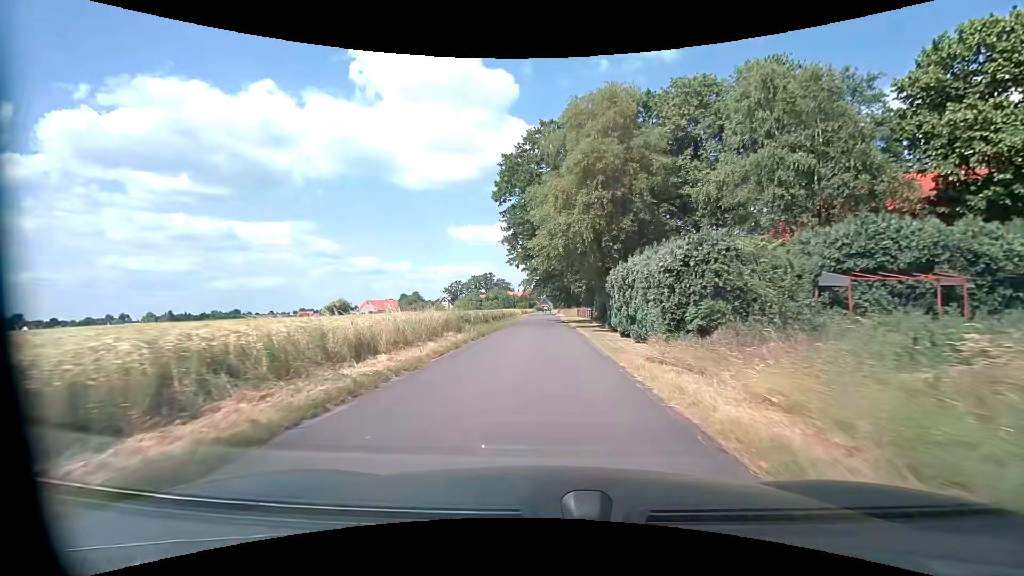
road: unclassified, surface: asphalt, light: Day
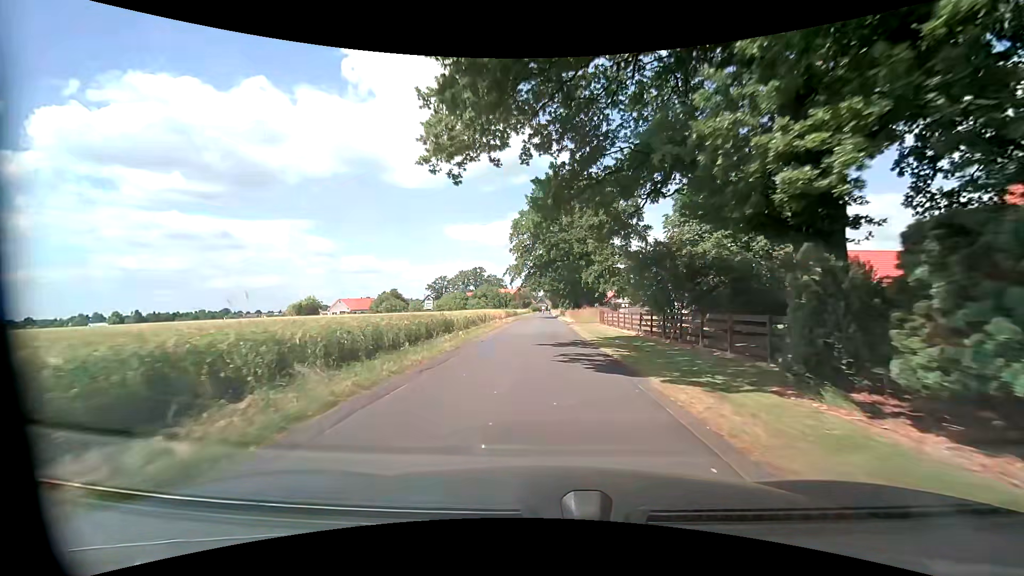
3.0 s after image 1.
(+0.5, +33.5) m; +1°
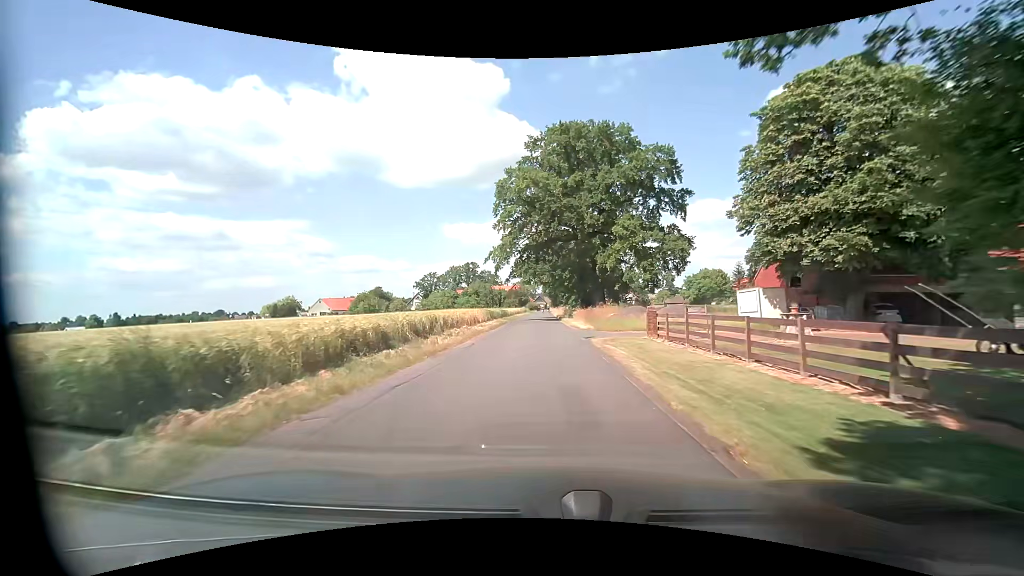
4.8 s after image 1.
(+0.1, +19.7) m; 0°
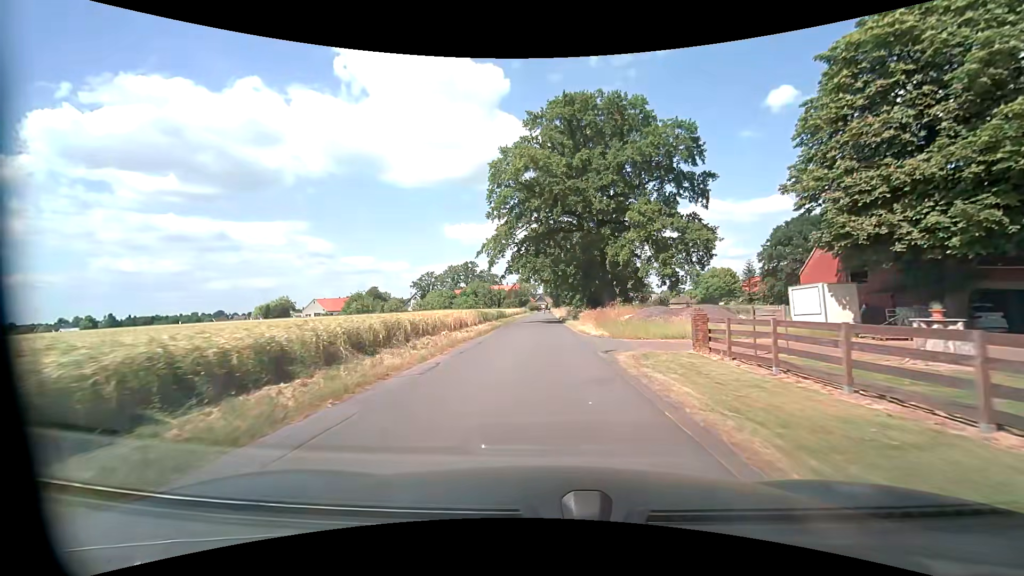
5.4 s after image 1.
(0.0, +6.5) m; 0°
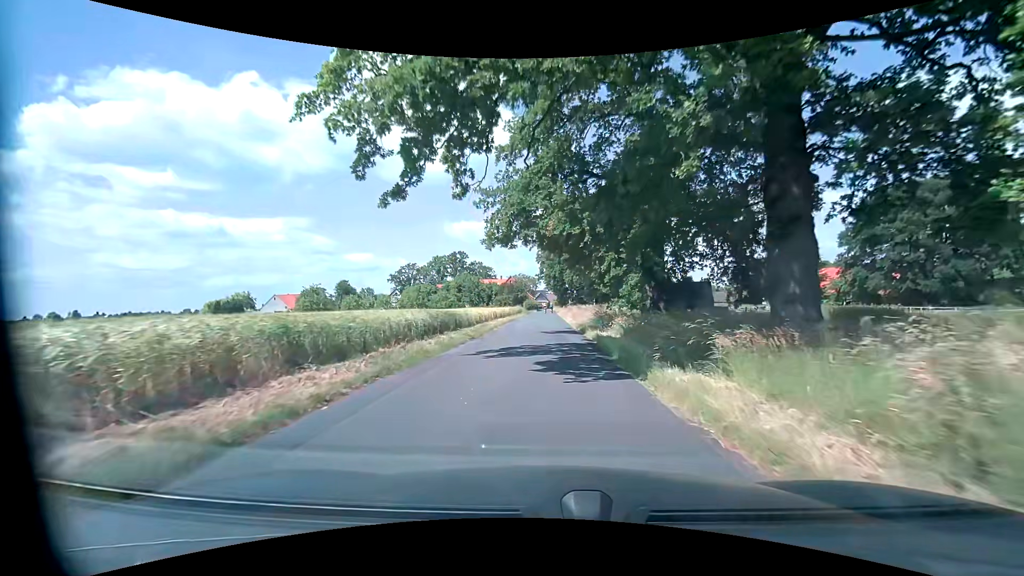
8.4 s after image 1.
(-0.2, +31.8) m; 0°
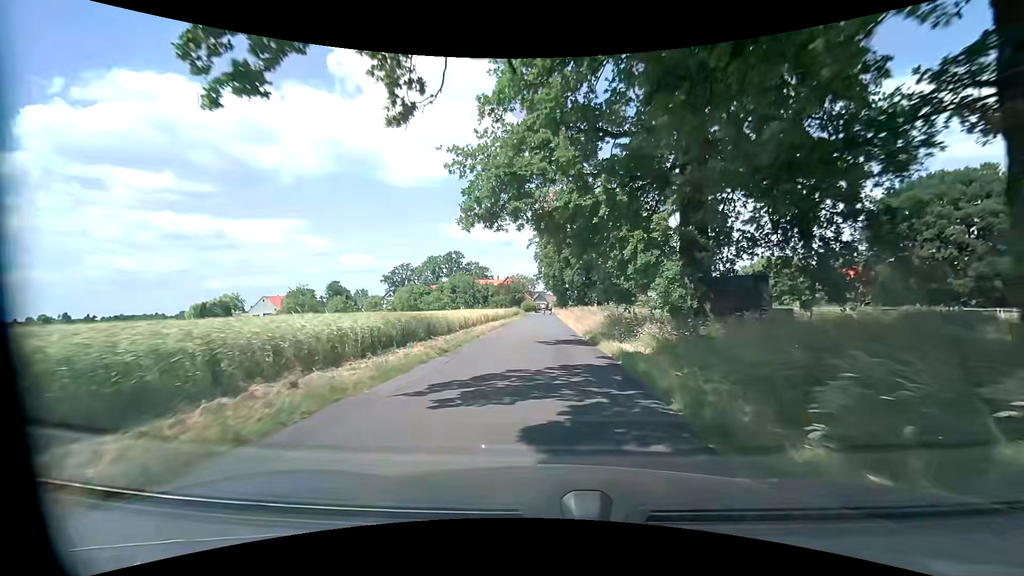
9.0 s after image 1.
(0.0, +6.1) m; 0°
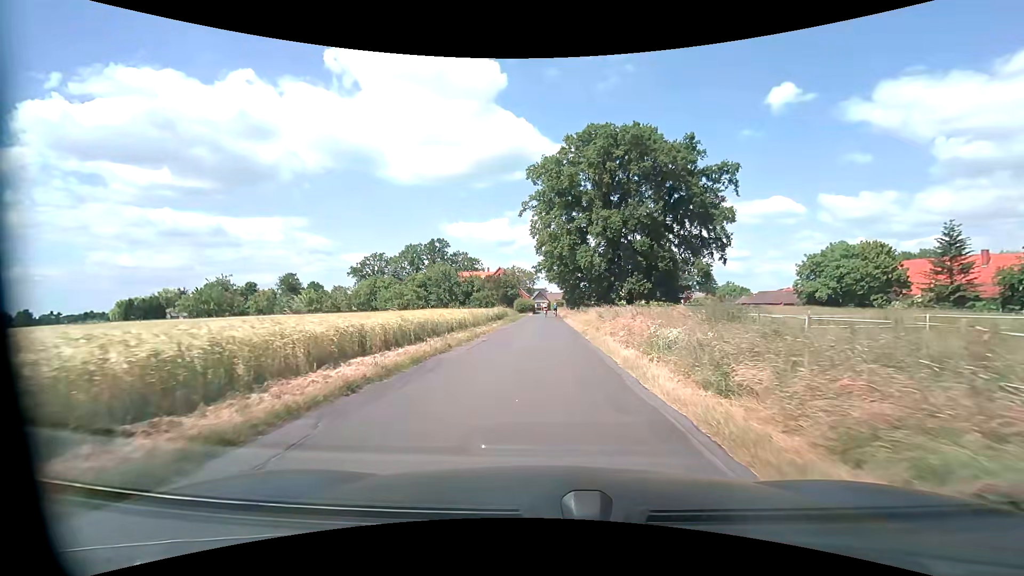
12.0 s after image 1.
(+0.1, +29.7) m; 0°
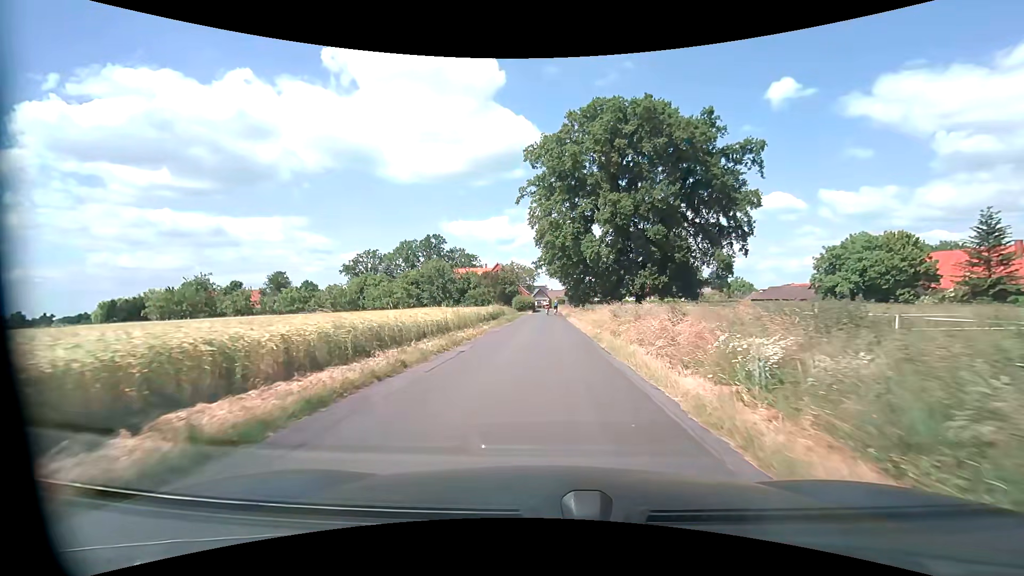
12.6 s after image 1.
(0.0, +5.8) m; 0°
(0, +10) (0, +20) (0, +30) (0, +40) (0, +50) (0, +60) (0, +70) (+1, +80) (+1, +90) (+1, +100) m
